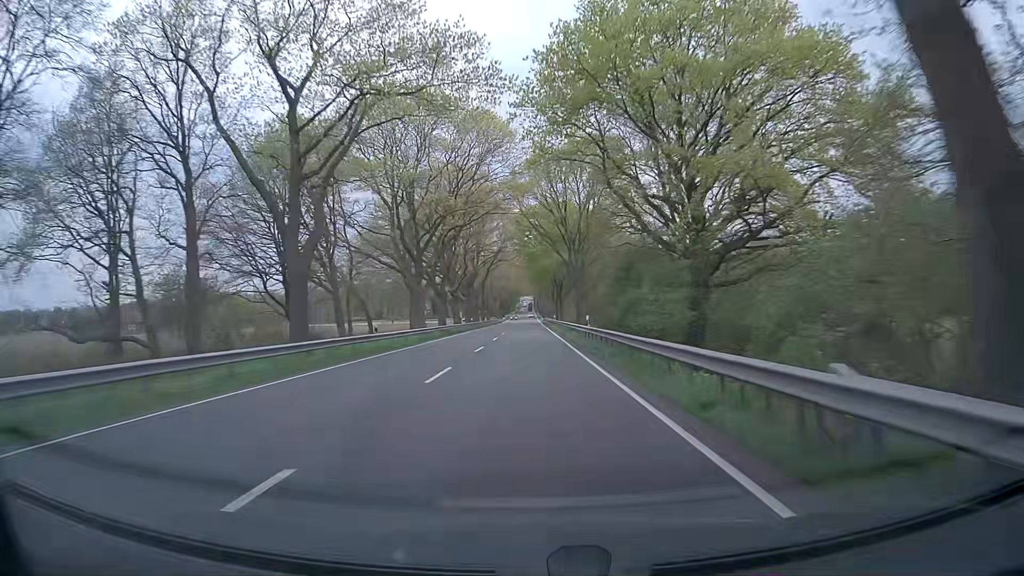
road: primary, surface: asphalt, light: Day
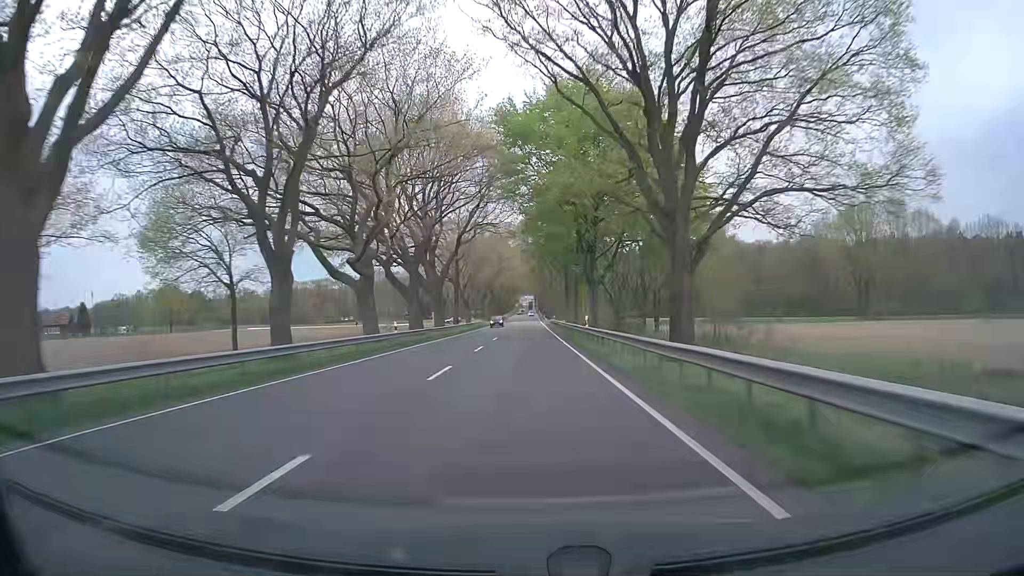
(0.0, +47.3) m; 0°
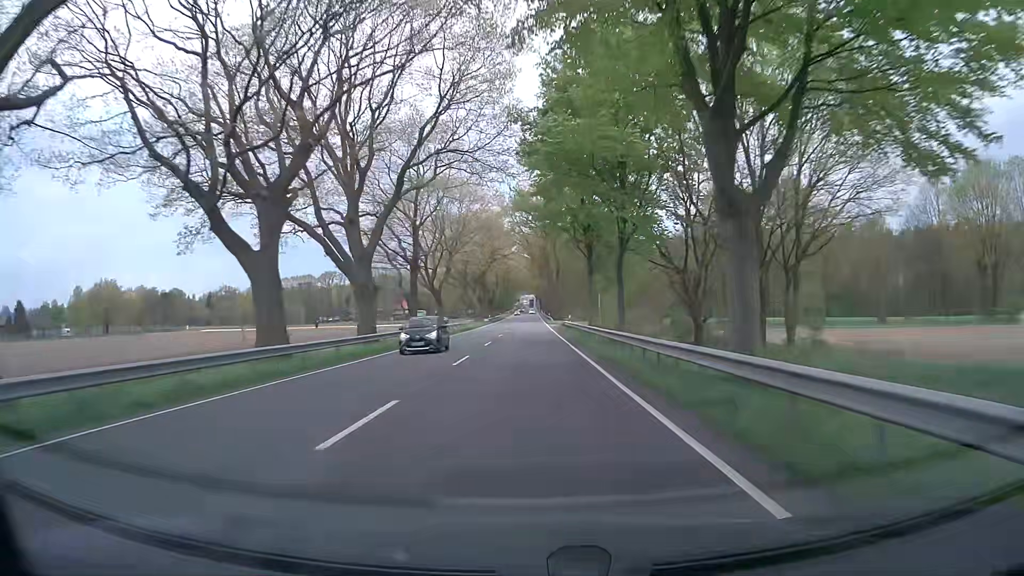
(0.0, +31.6) m; 0°
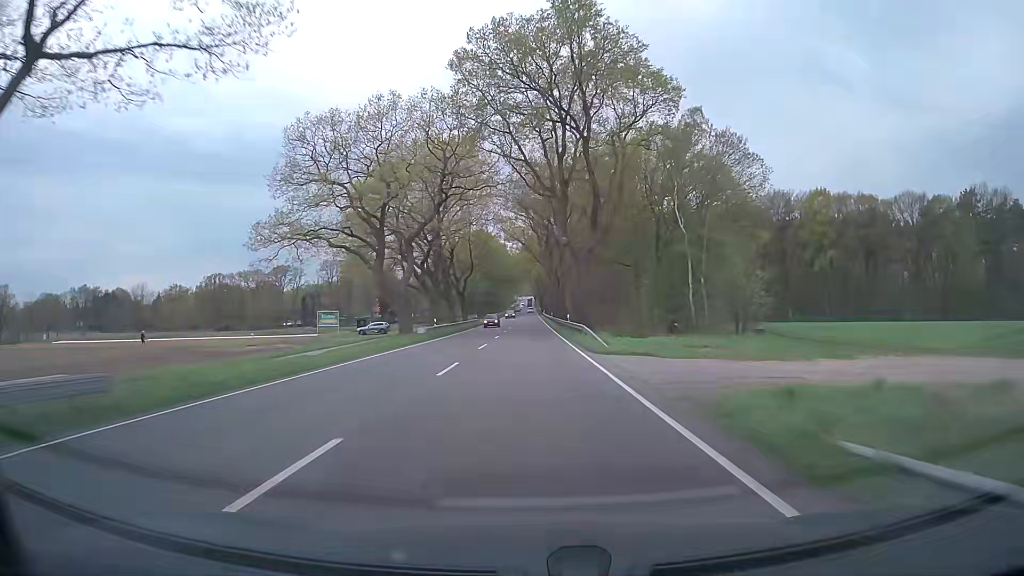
(+0.1, +63.3) m; 0°
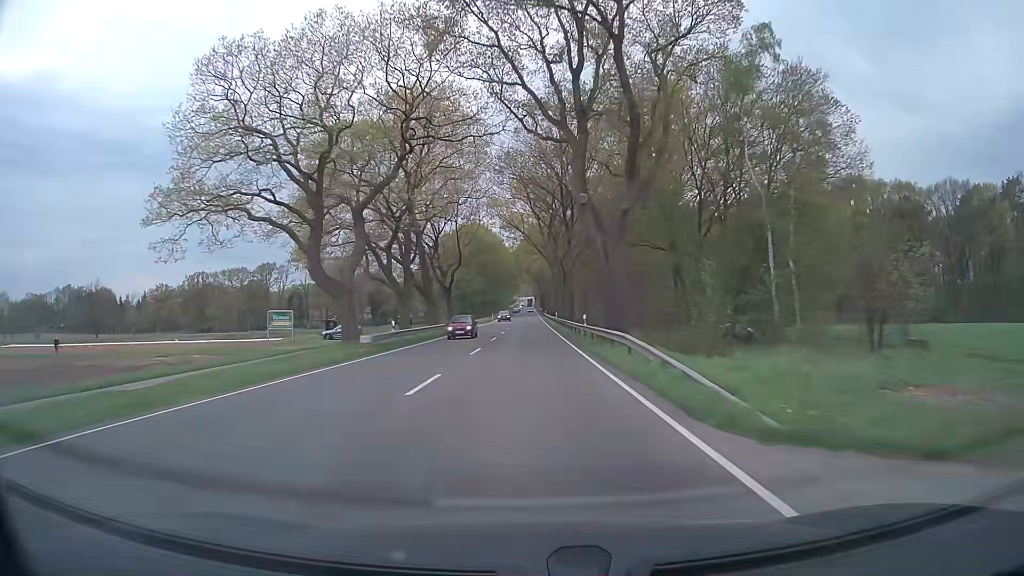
(-0.1, +15.8) m; 0°
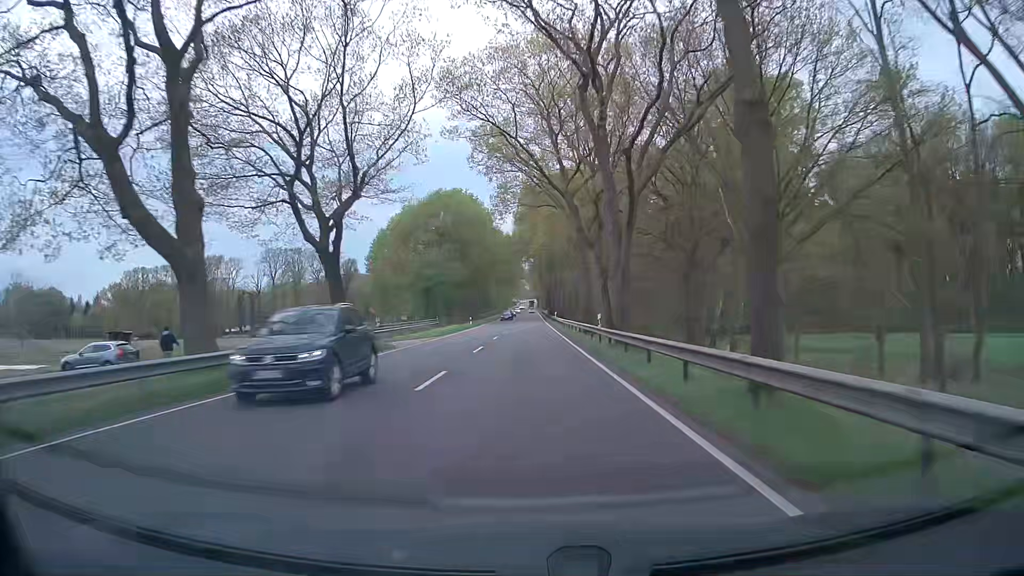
(+0.1, +47.3) m; 0°
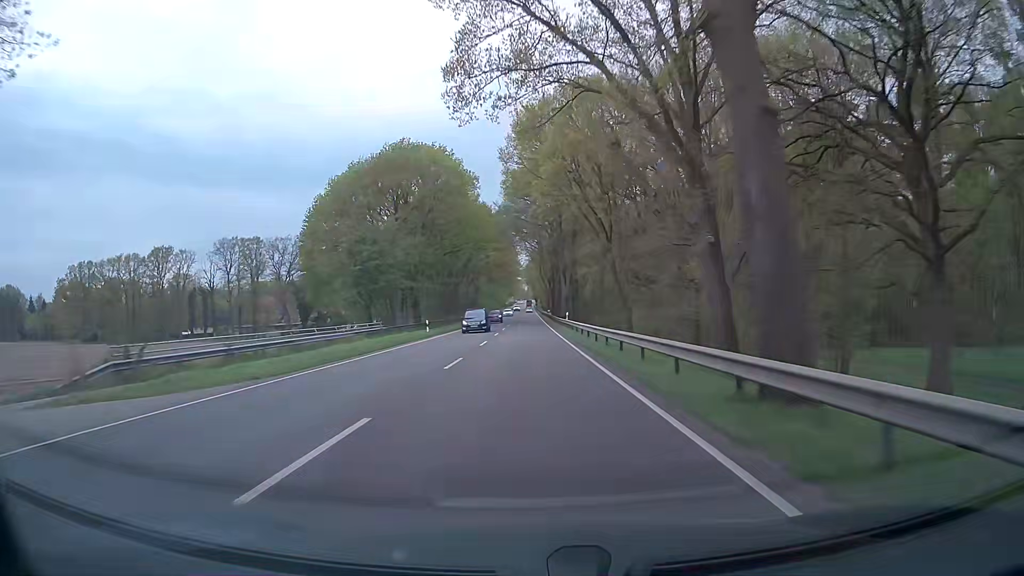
(+0.1, +31.4) m; 0°
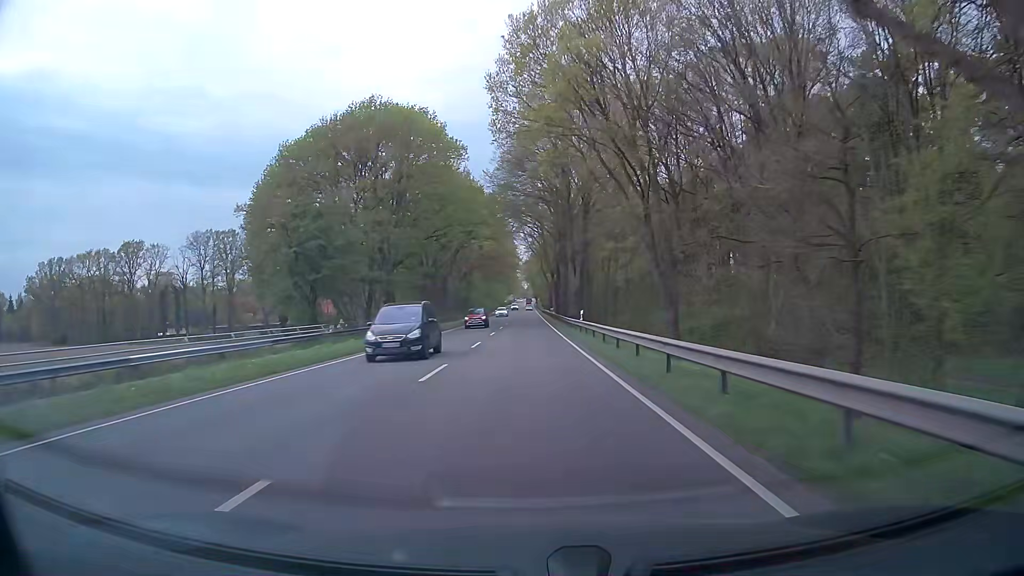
(0.0, +15.3) m; 0°
(0, +10) (0, +20) (0, +30) (0, +40) (0, +50) (0, +60) (0, +70) (0, +80) (0, +90) (-1, +100) m
